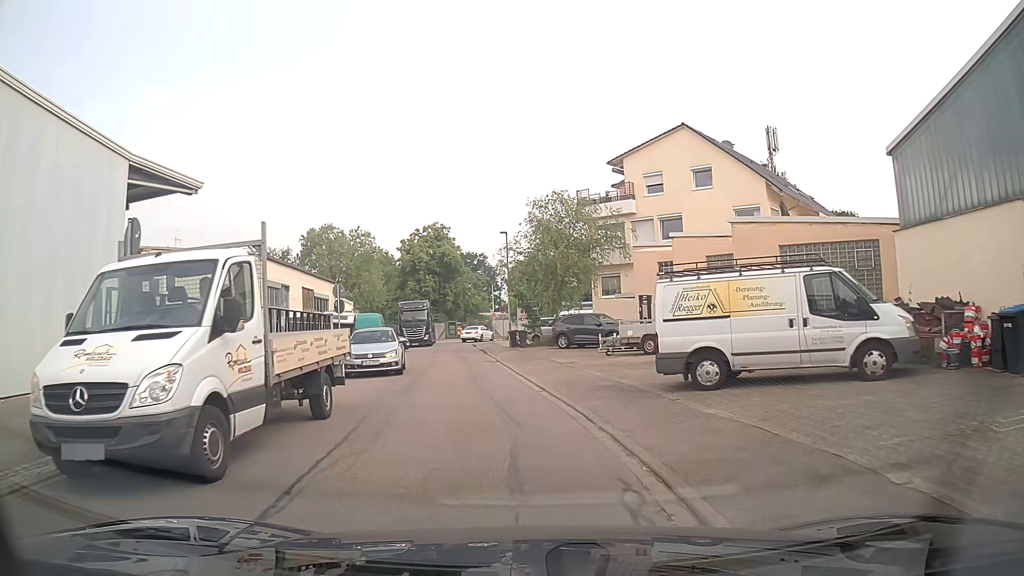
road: residential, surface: asphalt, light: Day
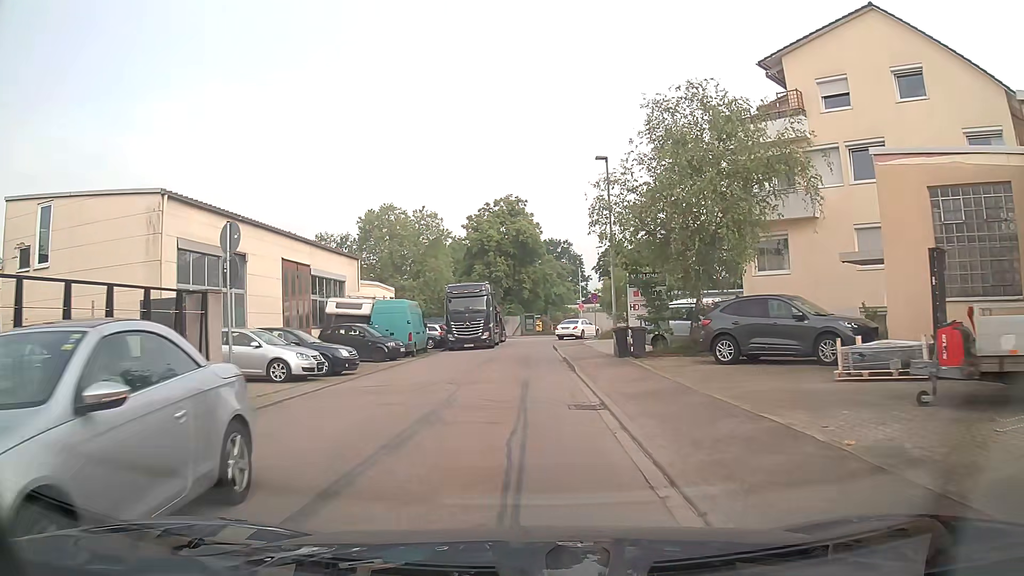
(-0.8, +16.4) m; -7°
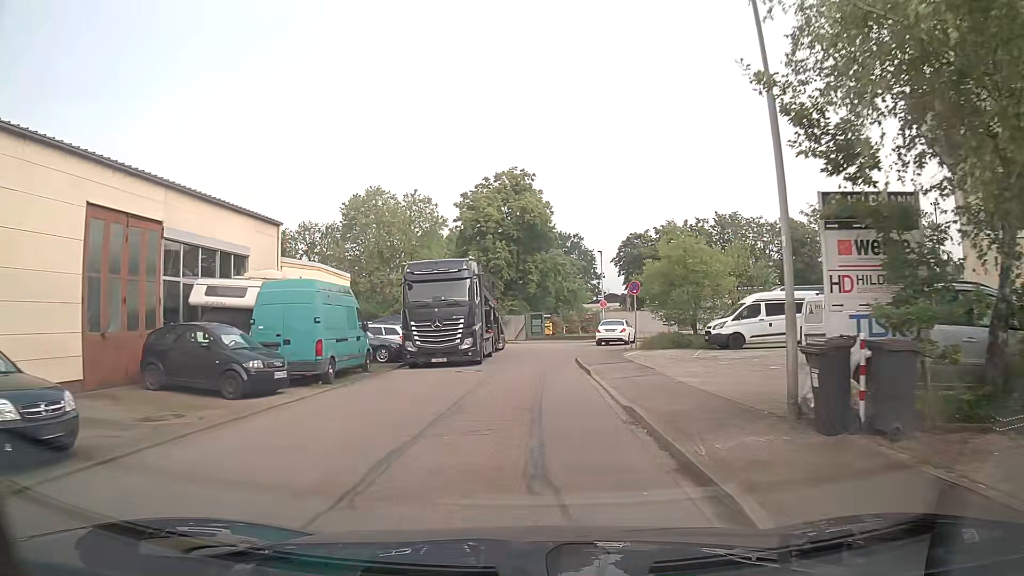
(-0.2, +14.3) m; -1°
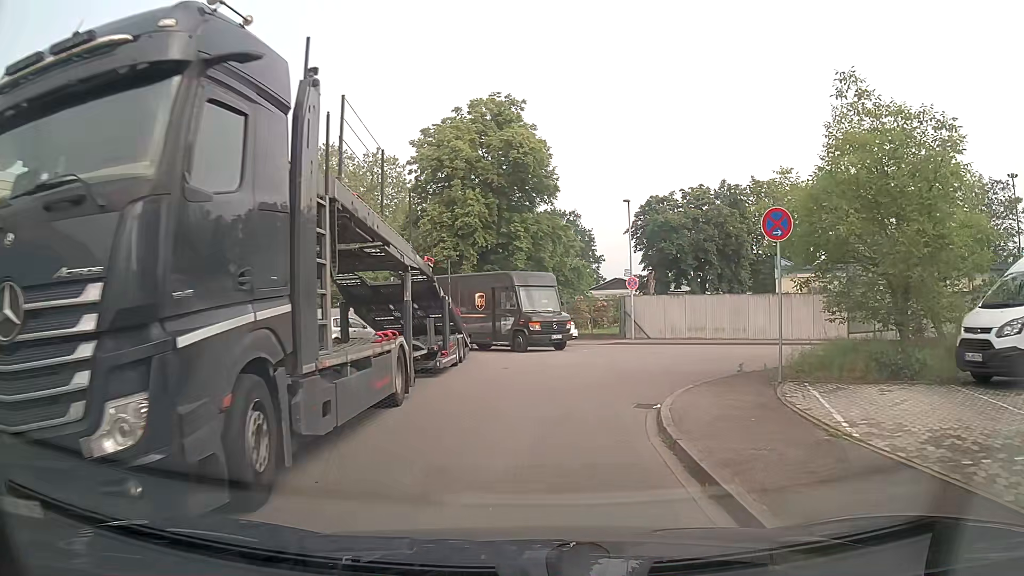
(+0.4, +18.3) m; +2°
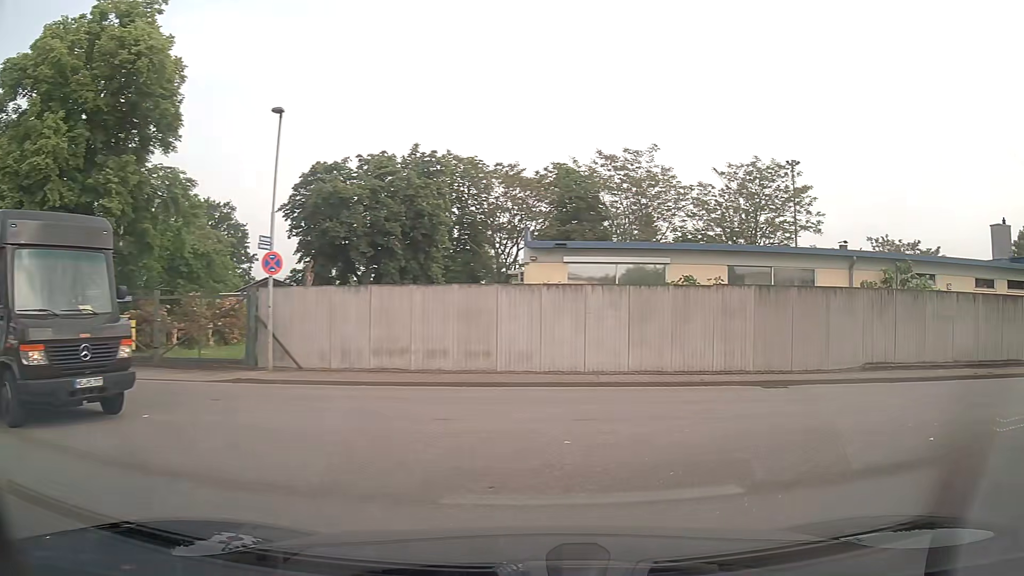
(+1.8, +14.7) m; +29°
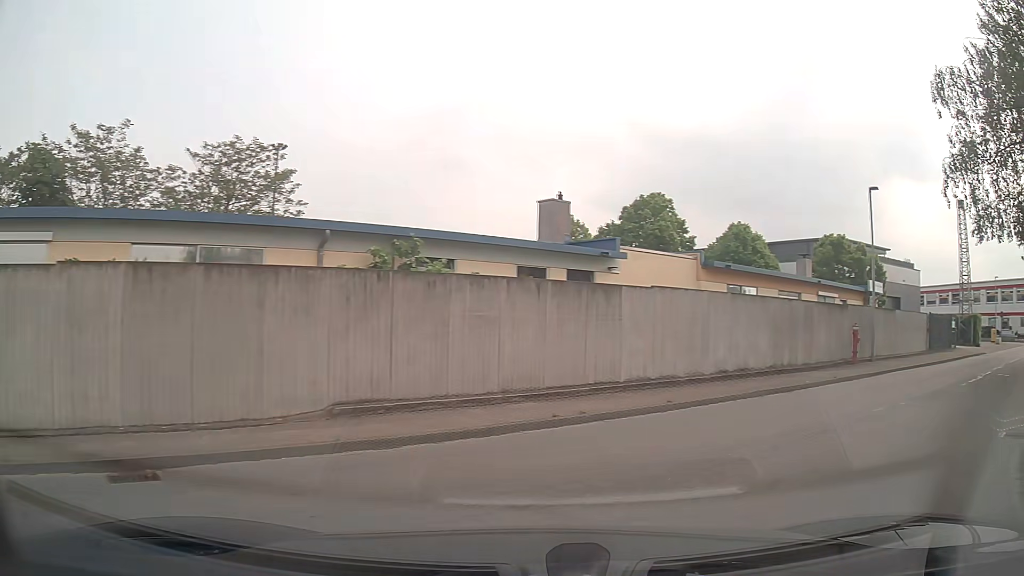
(+2.8, +7.3) m; +44°
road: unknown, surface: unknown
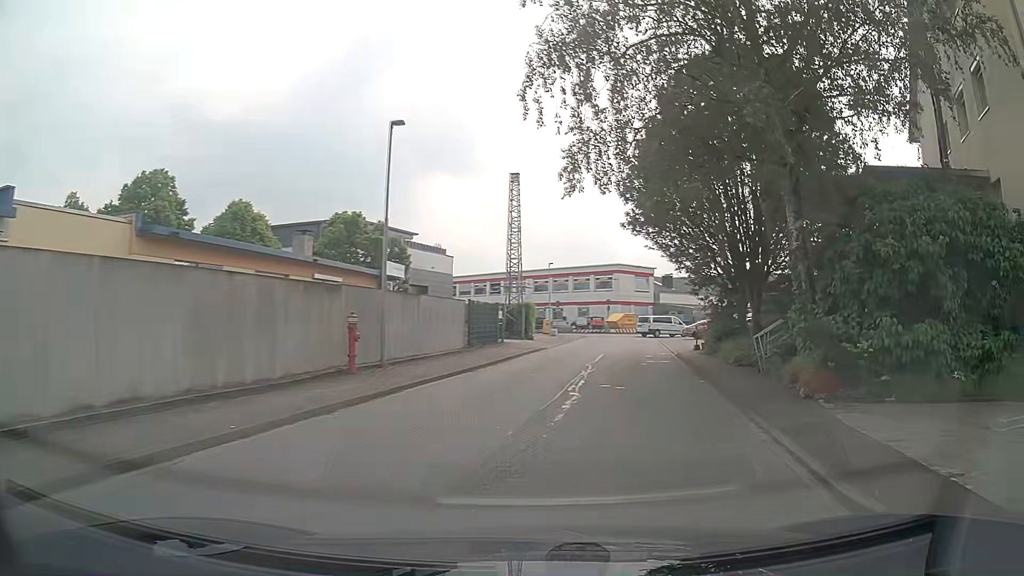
(+3.2, +7.5) m; +41°
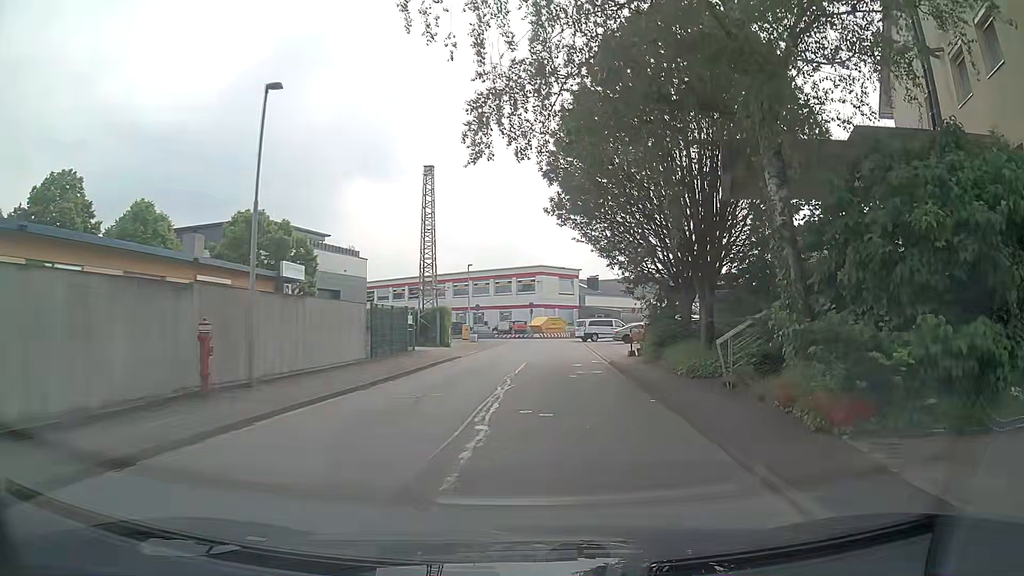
(+0.2, +3.6) m; +6°
(0, +10) (0, +20) (+1, +30) (+1, +40) (+2, +50) (+2, +60) (-5, +66) (-15, +69) (-25, +71) (-35, +73) m
